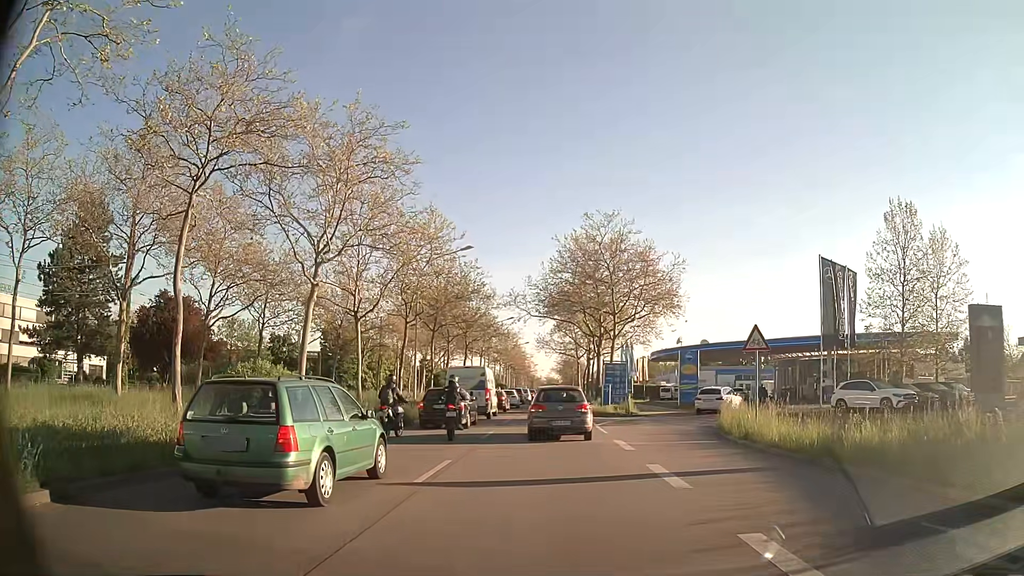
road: primary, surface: asphalt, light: Day
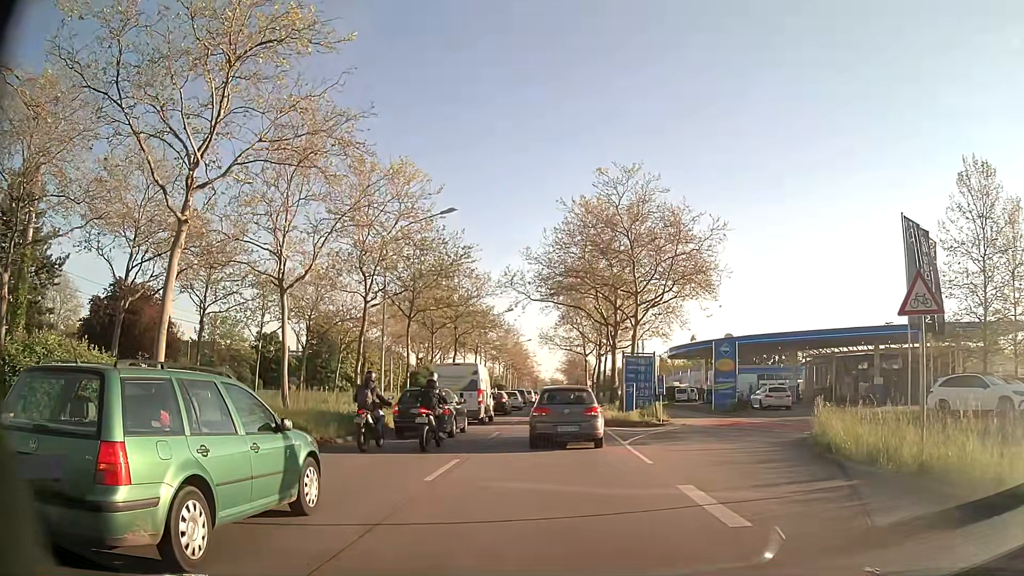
(-0.1, +8.8) m; -2°
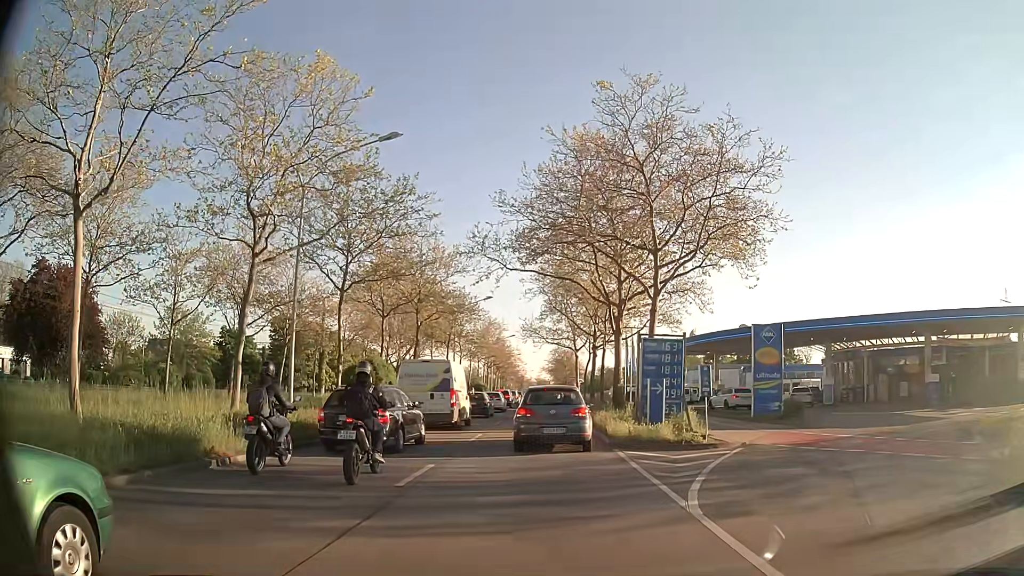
(+0.2, +9.8) m; +1°
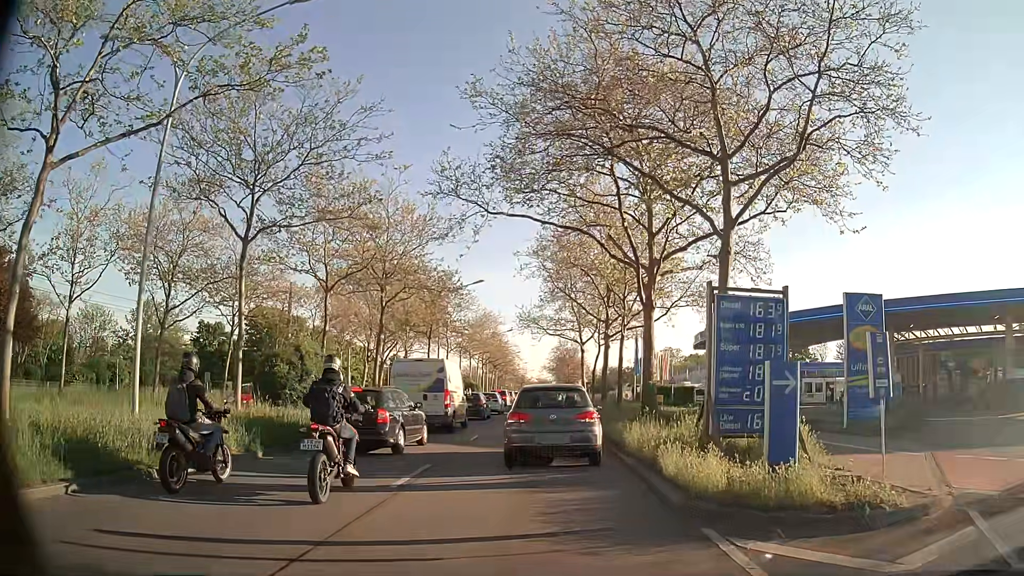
(+0.1, +9.1) m; -1°
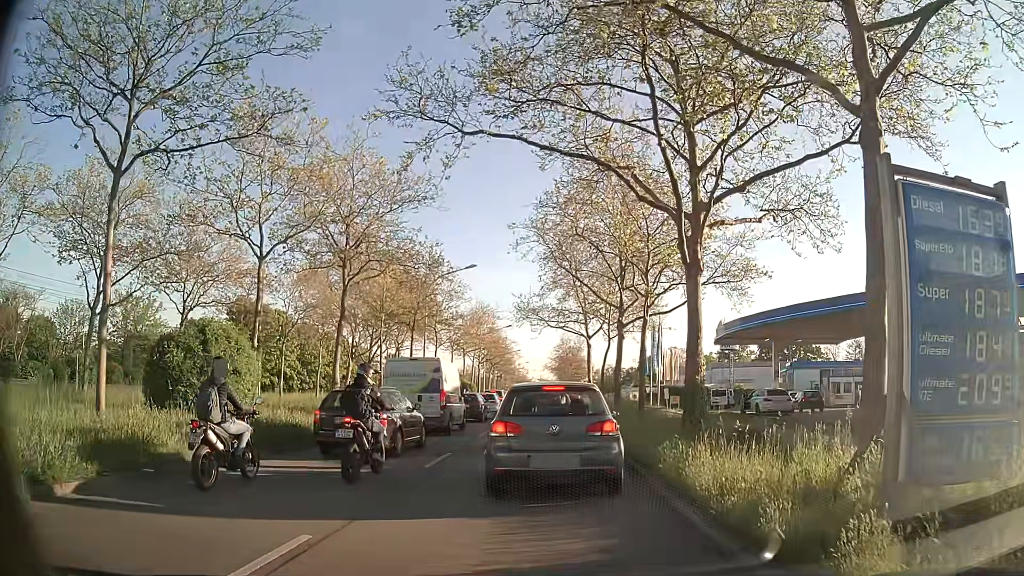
(+0.1, +6.3) m; -1°
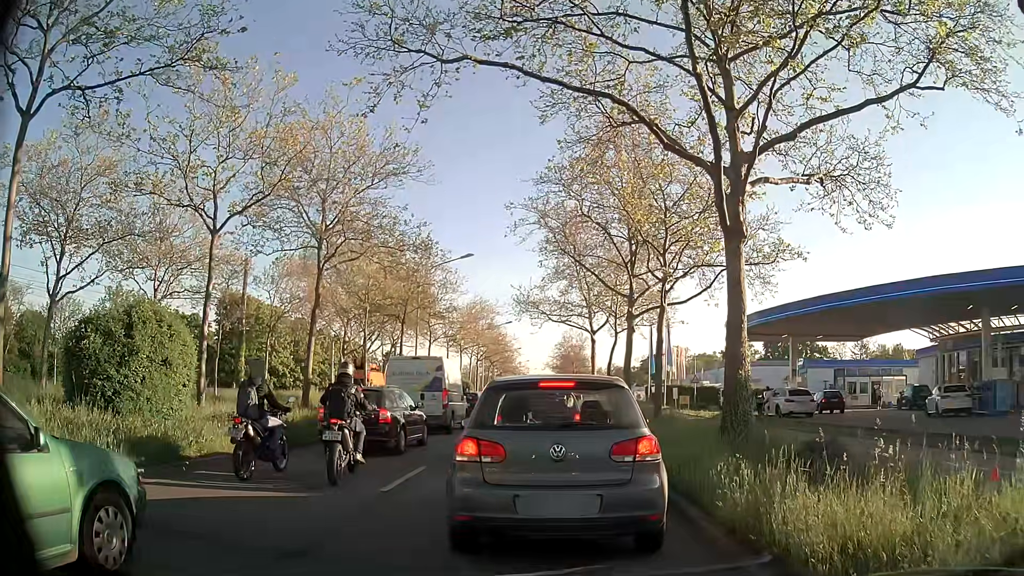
(+0.1, +3.0) m; 0°
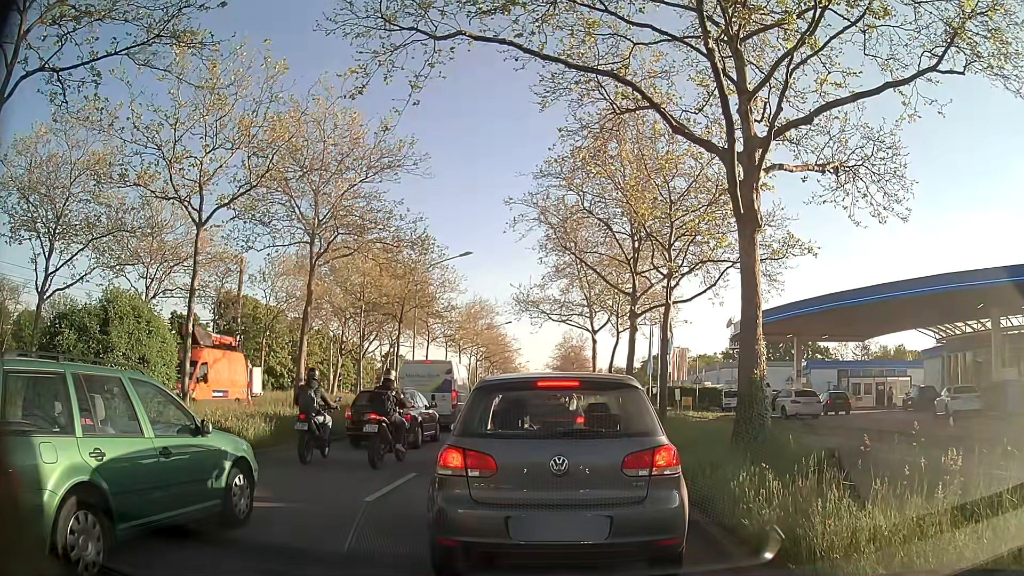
(0.0, +0.8) m; 0°
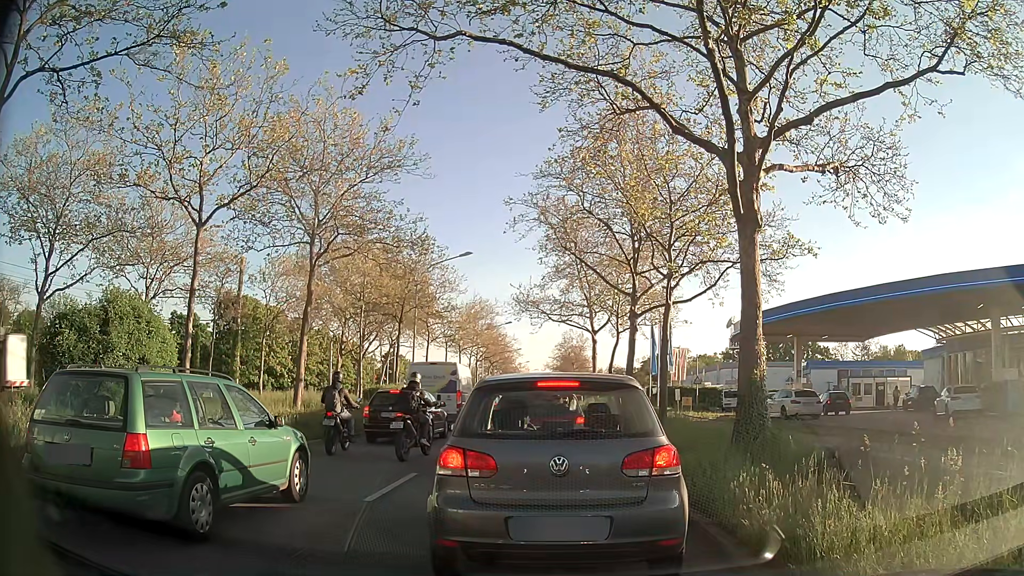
(0.0, 0.0) m; 0°
